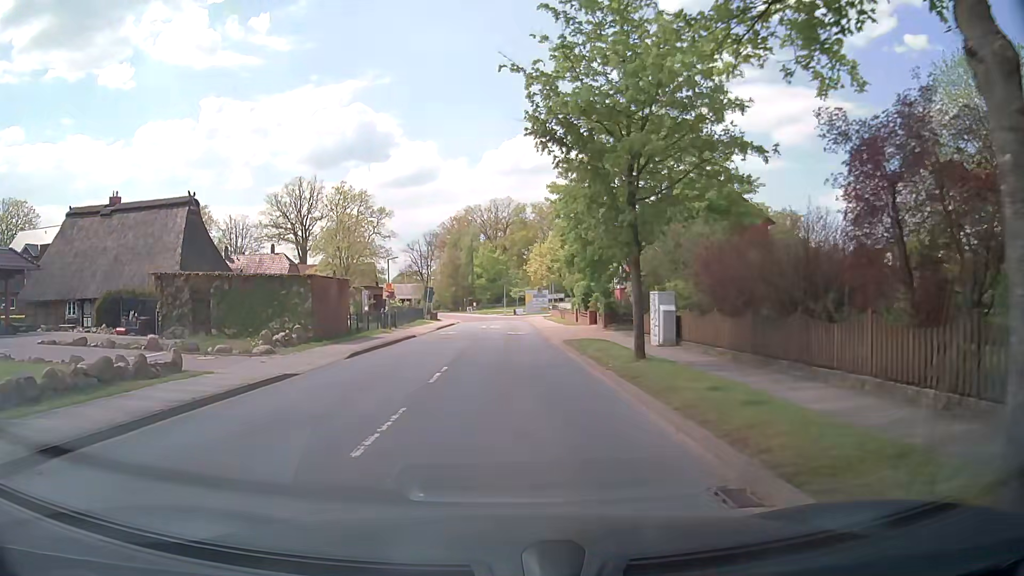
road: tertiary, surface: asphalt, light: Day
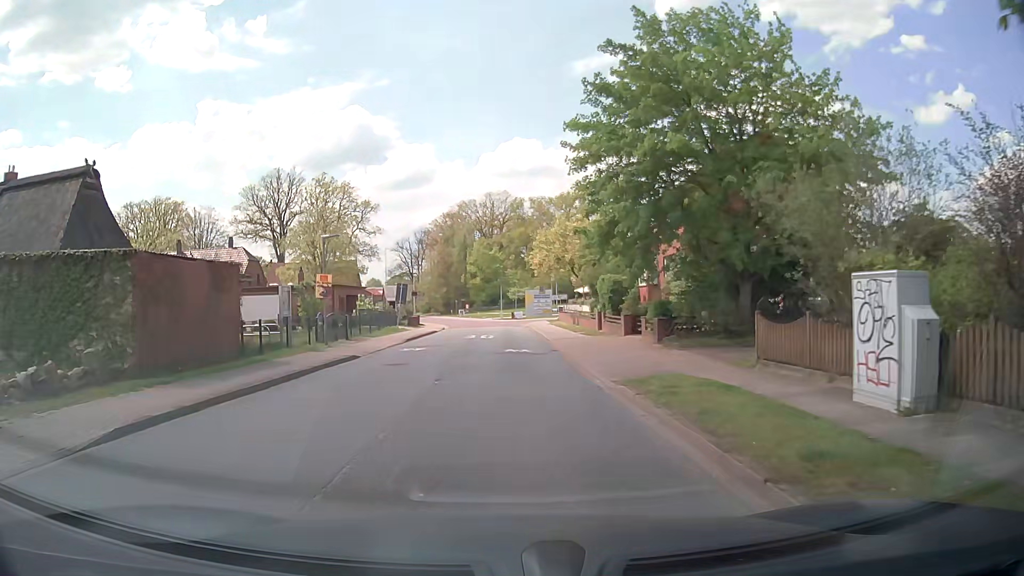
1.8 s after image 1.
(-0.1, +12.6) m; 0°
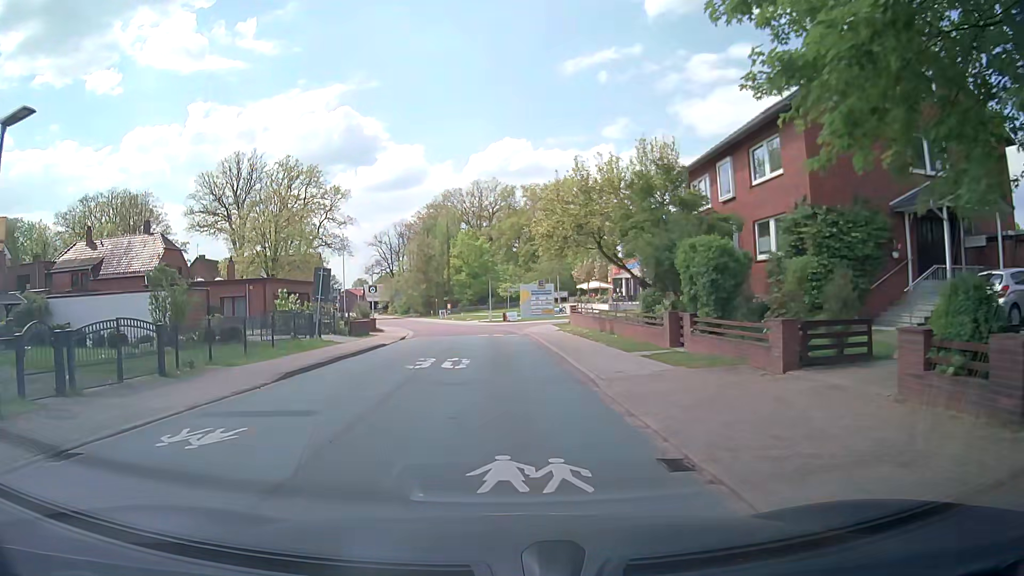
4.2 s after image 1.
(-0.1, +16.6) m; +1°
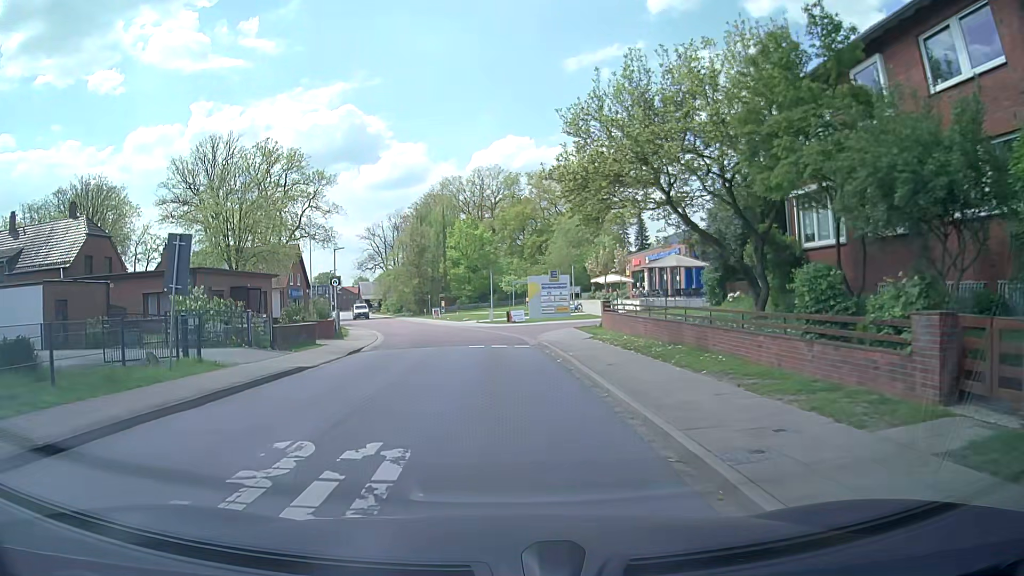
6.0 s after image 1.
(-0.1, +11.8) m; 0°
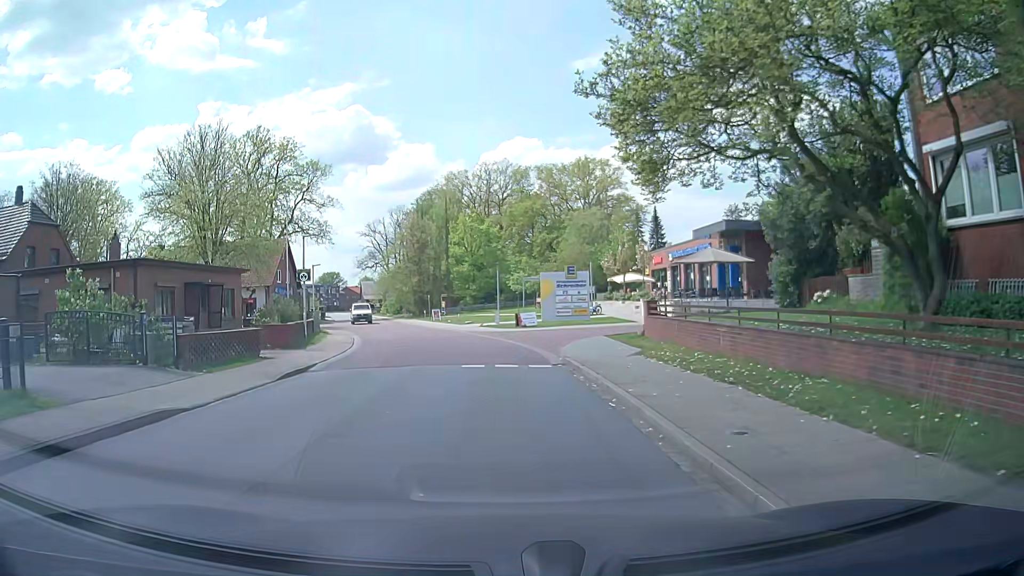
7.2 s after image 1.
(-0.2, +7.3) m; -1°
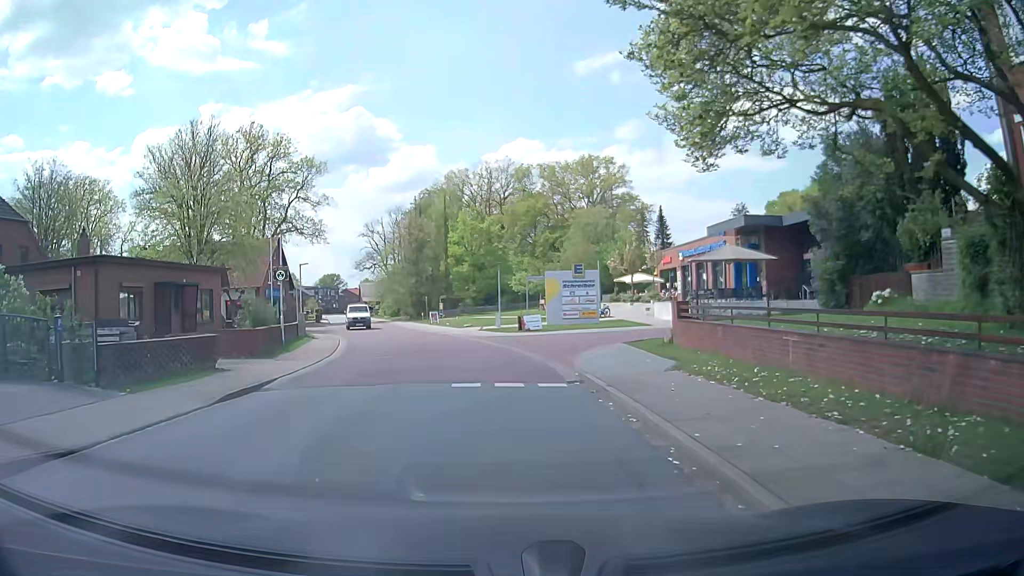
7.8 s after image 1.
(0.0, +3.4) m; 0°
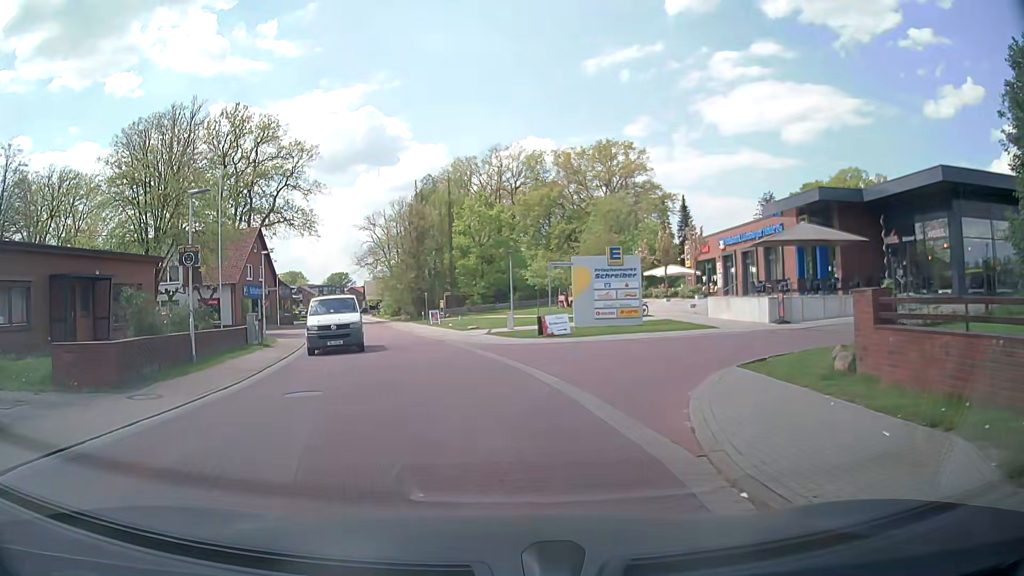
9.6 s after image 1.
(-0.1, +9.1) m; -1°
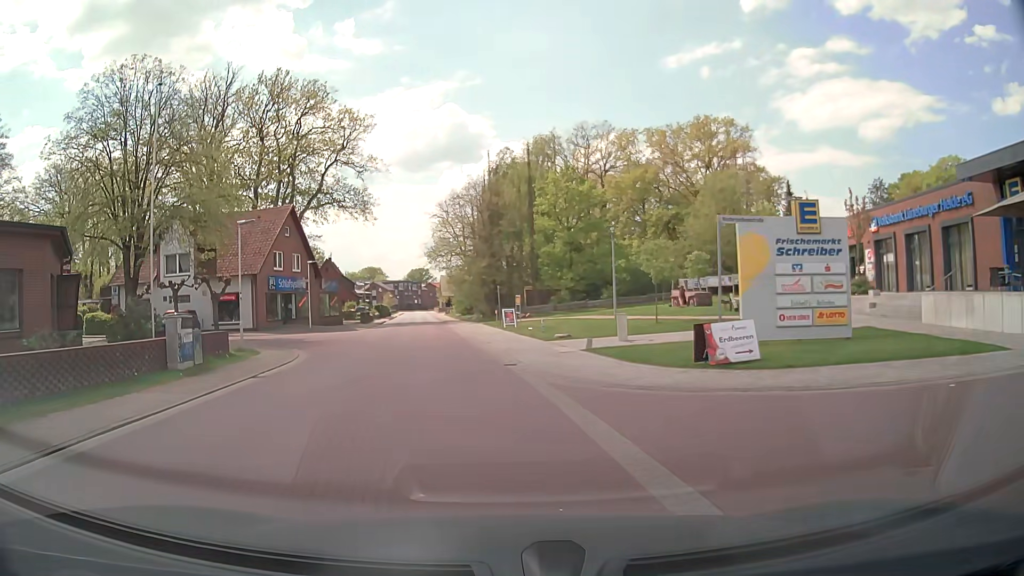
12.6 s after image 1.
(-0.5, +12.9) m; -7°
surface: paving_stones
(0, +10) (-1, +20) (-3, +30) (-4, +40) (-5, +50) (-6, +60) (-8, +70) (-9, +79) (-10, +89) (-11, +99) m
